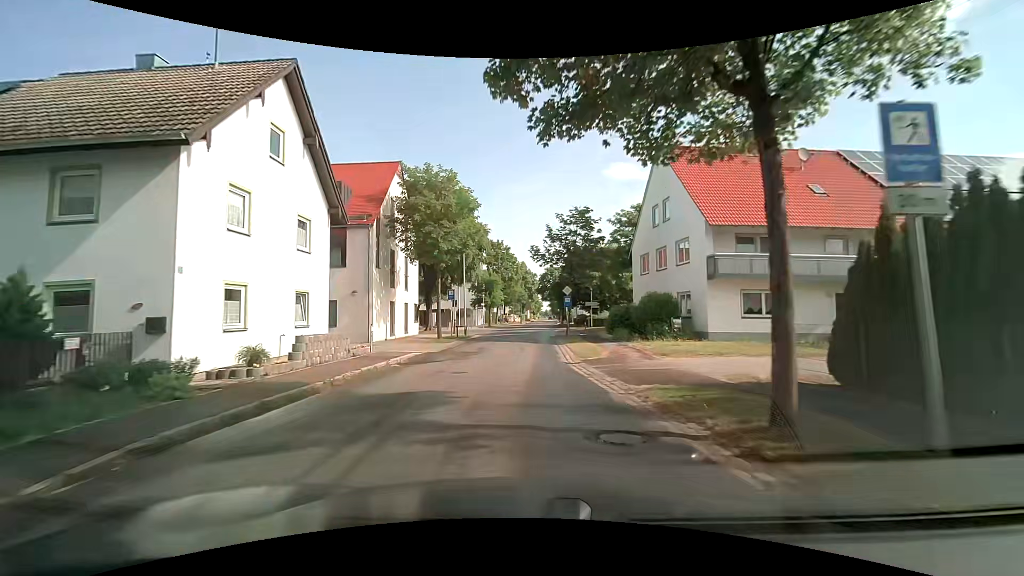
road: tertiary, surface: asphalt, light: Day
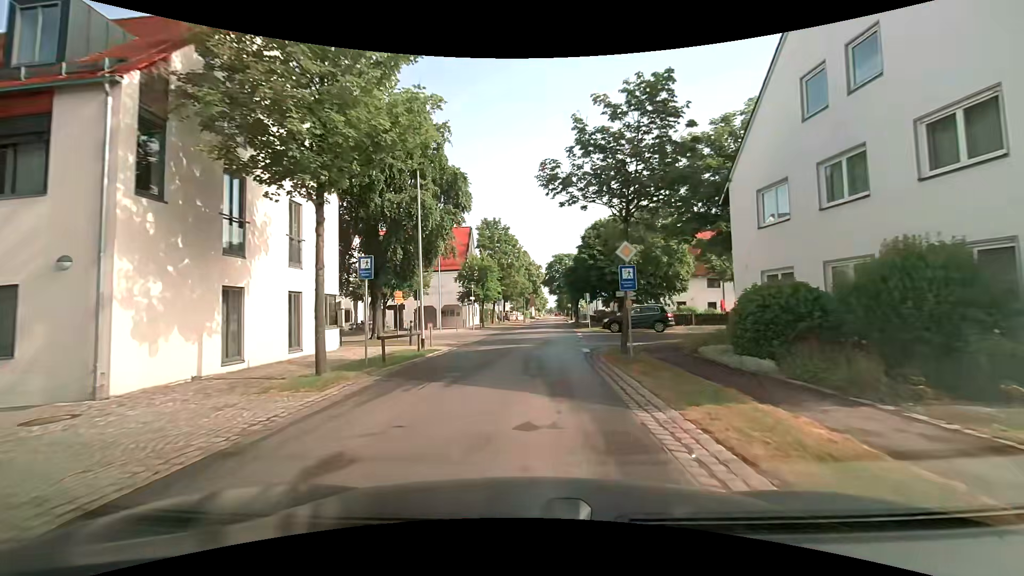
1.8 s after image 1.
(-0.2, +16.6) m; -1°
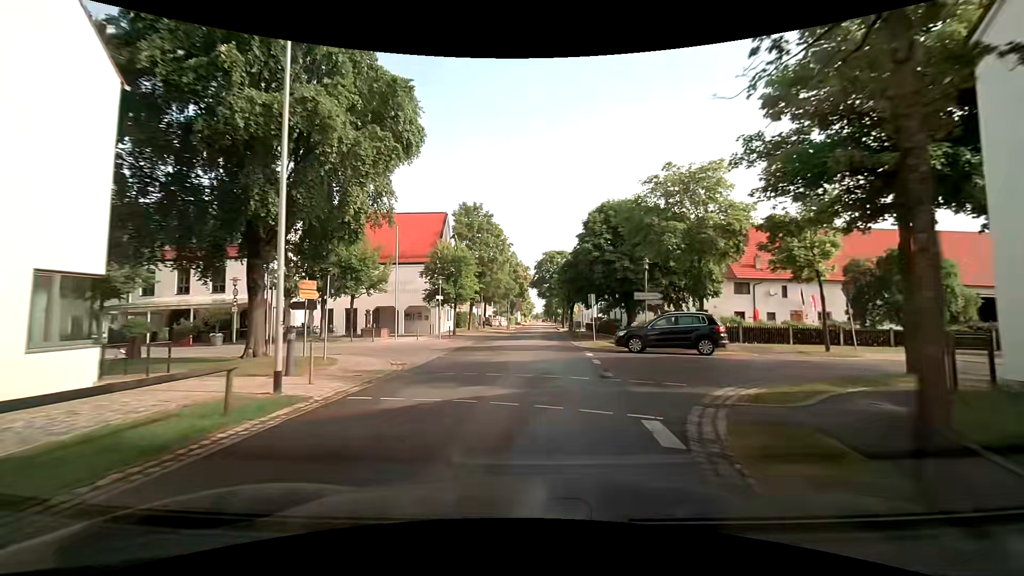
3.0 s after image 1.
(0.0, +11.1) m; +1°
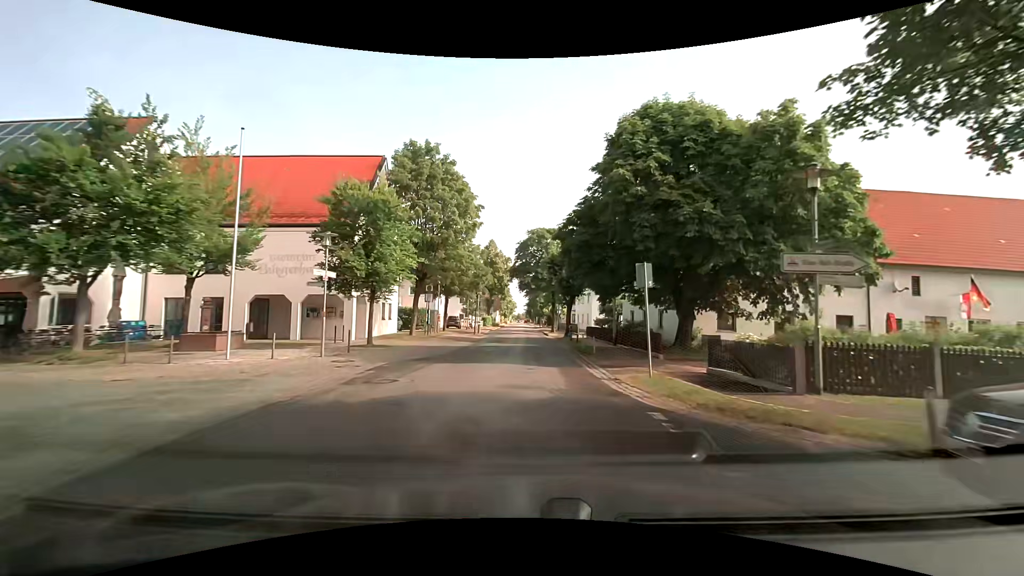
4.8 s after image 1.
(+0.4, +17.8) m; +2°
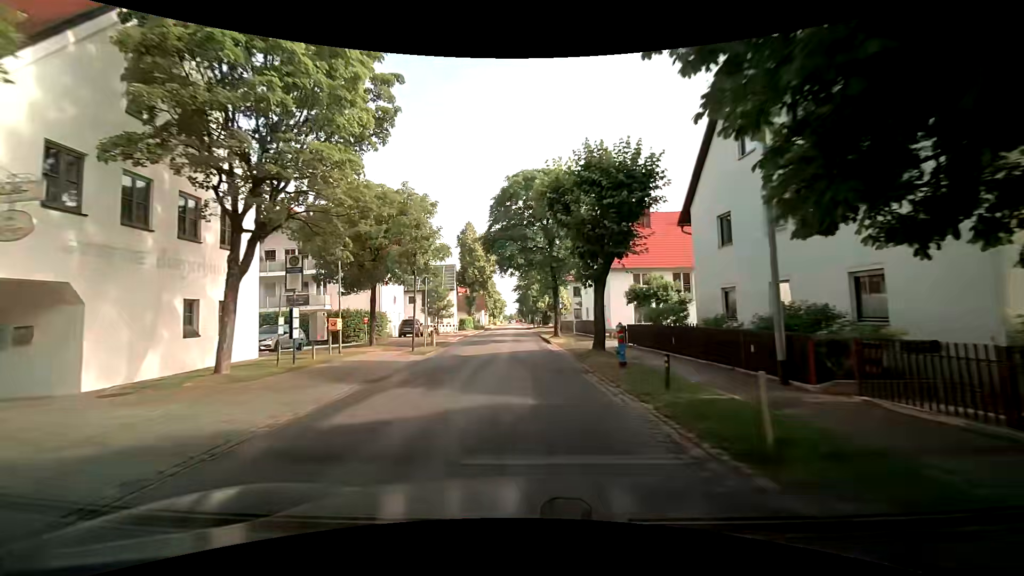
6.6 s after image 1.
(+0.4, +19.4) m; +1°
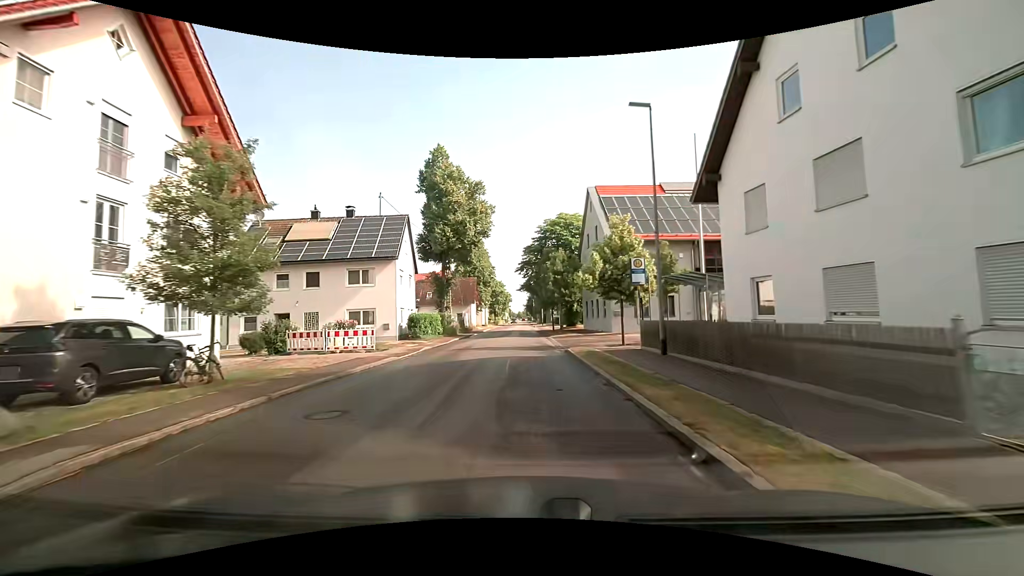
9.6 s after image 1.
(-0.4, +34.4) m; -1°
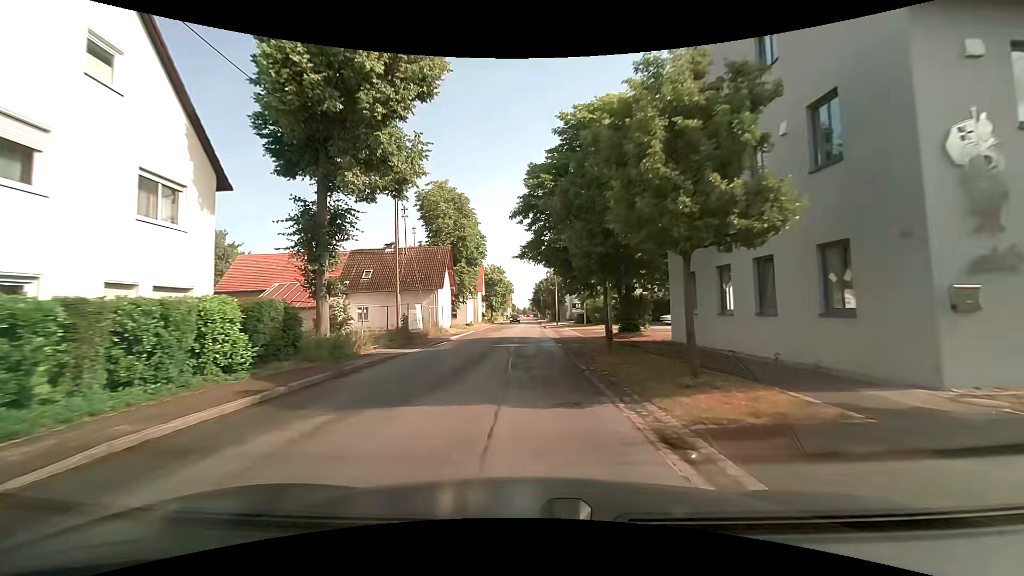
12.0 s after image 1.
(-0.2, +28.4) m; -1°
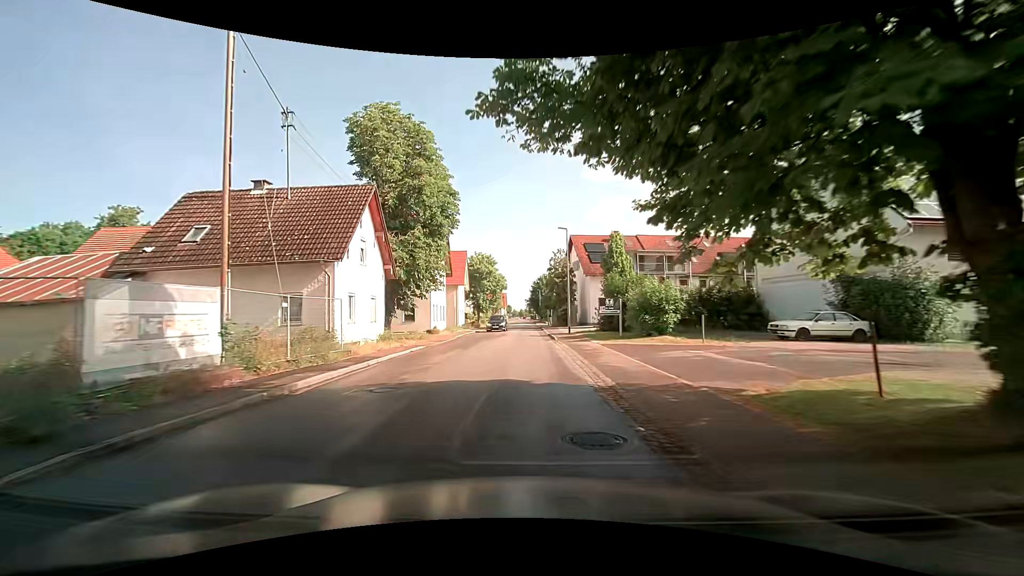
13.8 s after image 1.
(-0.2, +20.3) m; -1°
(0, +10) (0, +20) (0, +30) (0, +40) (0, +50) (0, +60) (0, +70) (0, +80) (+1, +90) (+1, +100) m
